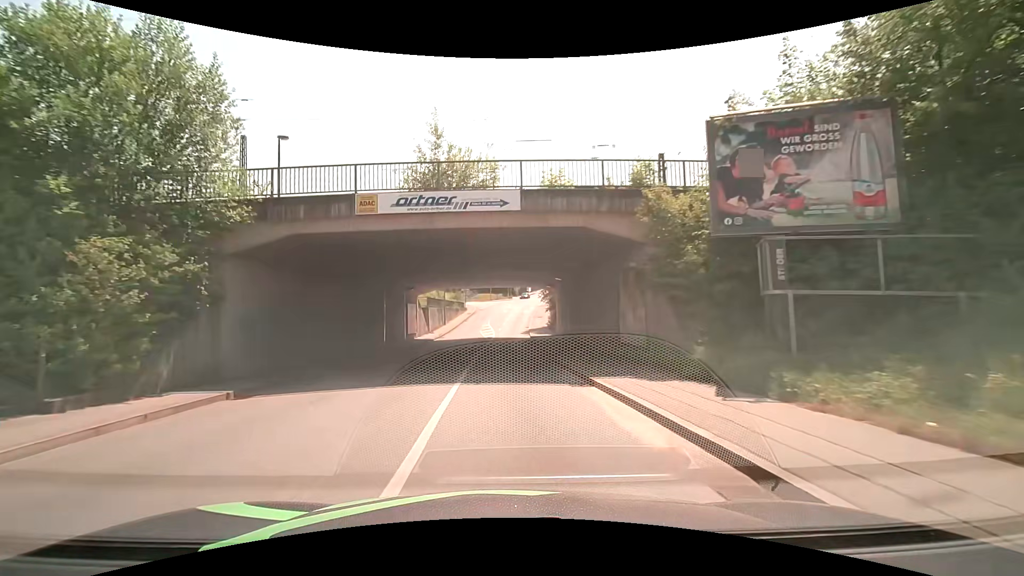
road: tertiary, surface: asphalt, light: Day
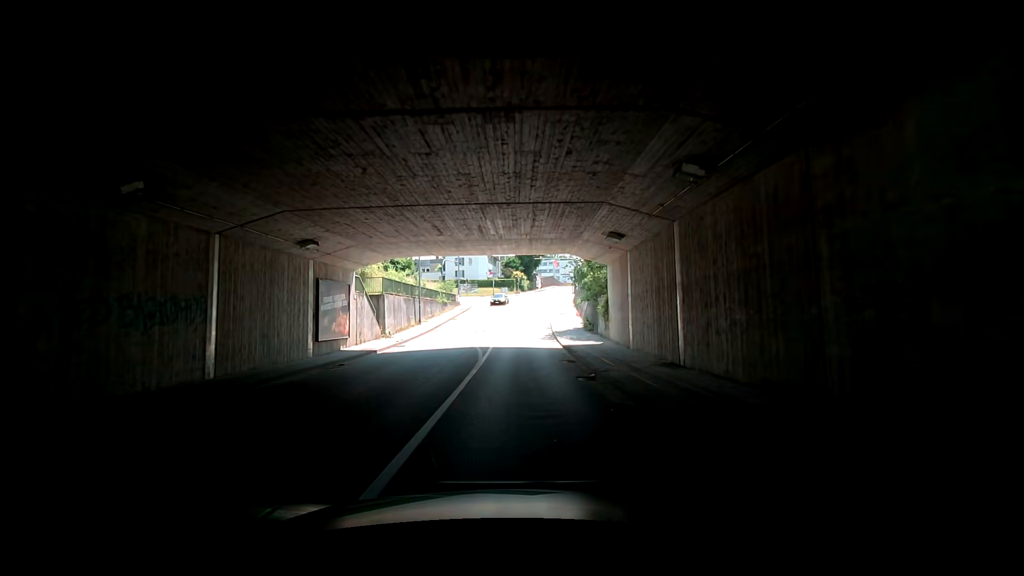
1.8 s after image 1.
(-0.5, +21.8) m; -3°
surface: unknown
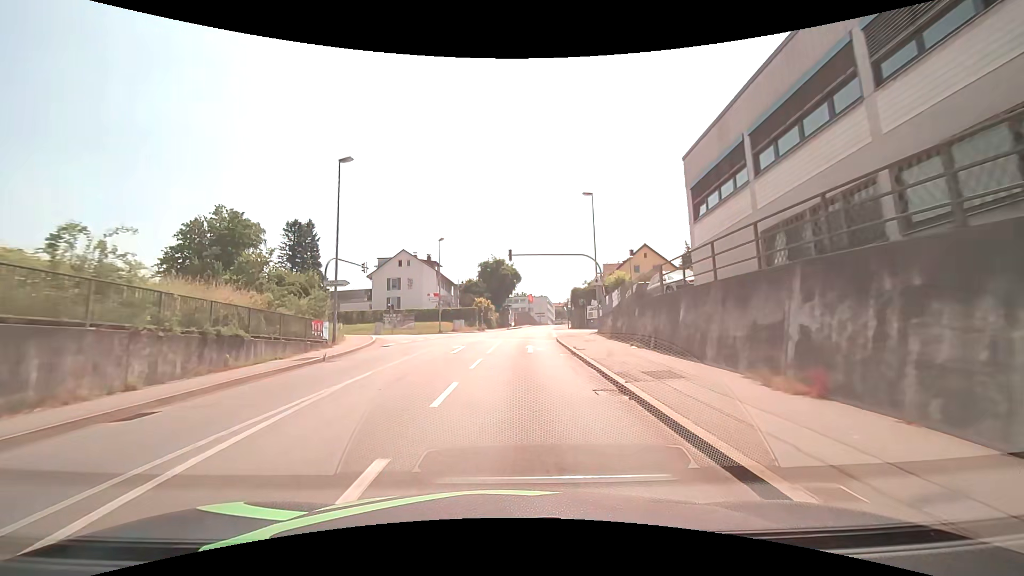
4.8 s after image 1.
(+3.4, +36.4) m; +6°
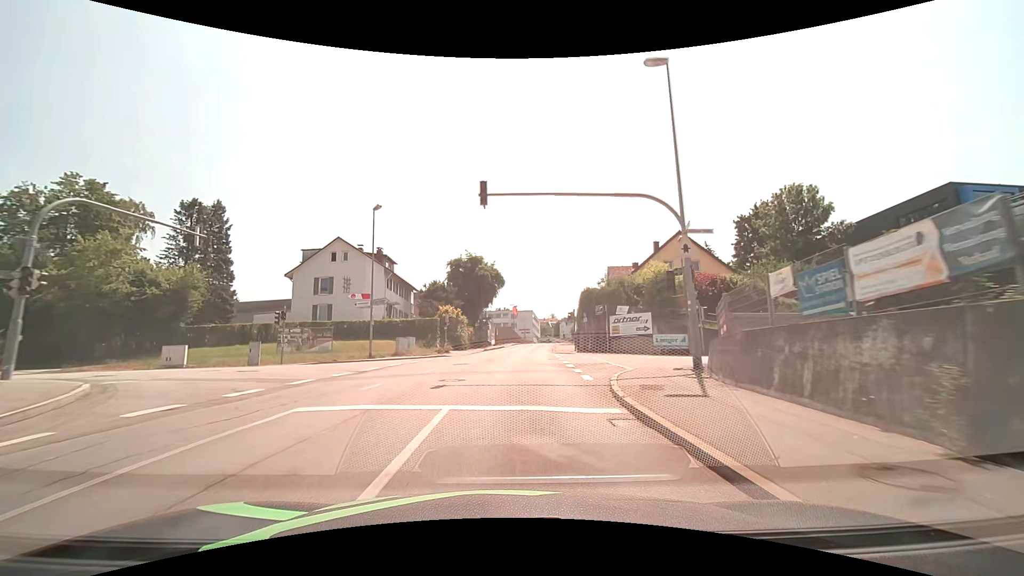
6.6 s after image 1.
(+0.2, +20.8) m; +1°
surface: asphalt
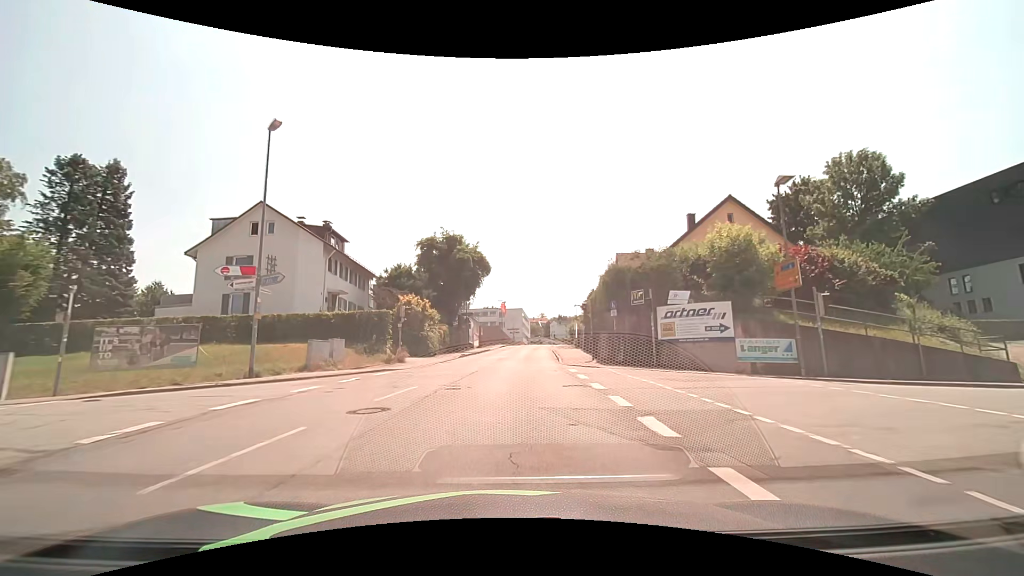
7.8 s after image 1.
(+0.3, +13.6) m; +2°
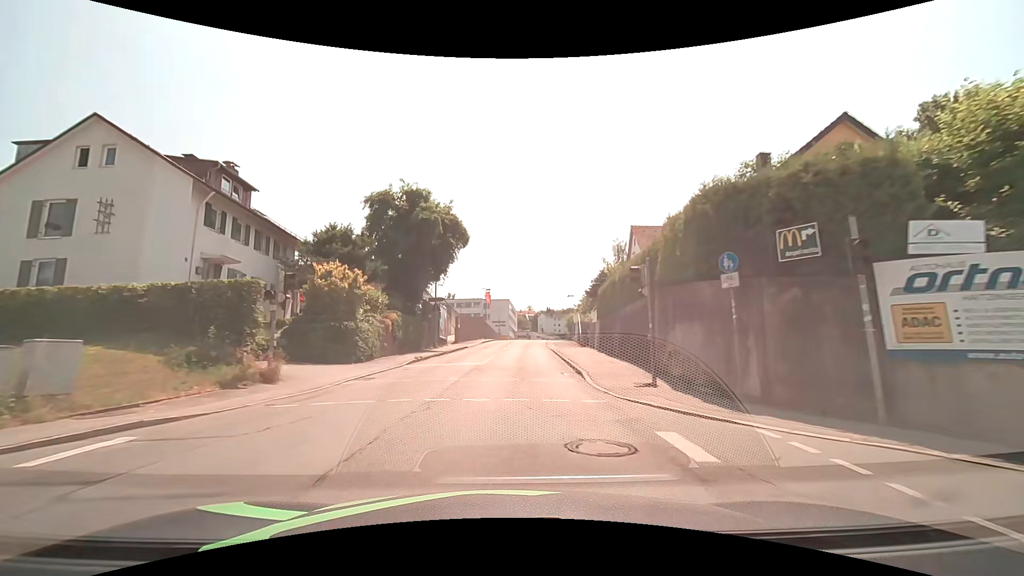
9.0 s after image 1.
(+0.2, +13.7) m; +1°
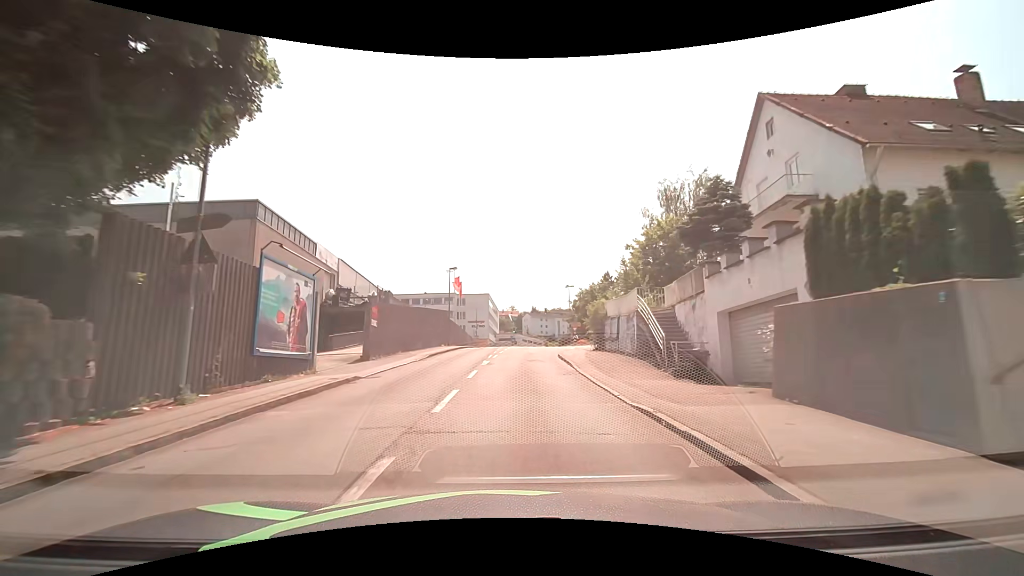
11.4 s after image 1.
(+0.7, +28.4) m; +2°
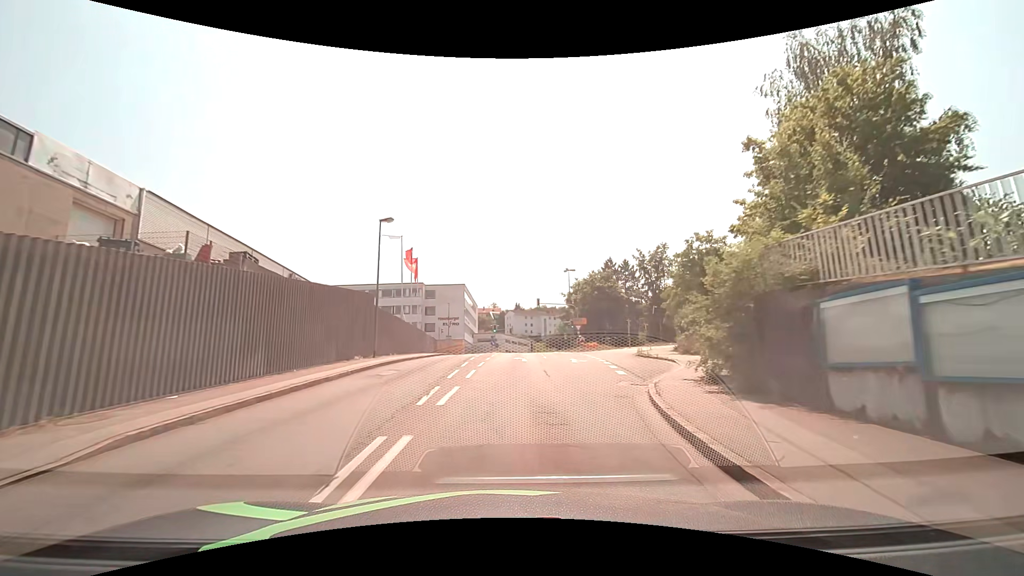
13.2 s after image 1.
(+0.3, +21.9) m; +2°
